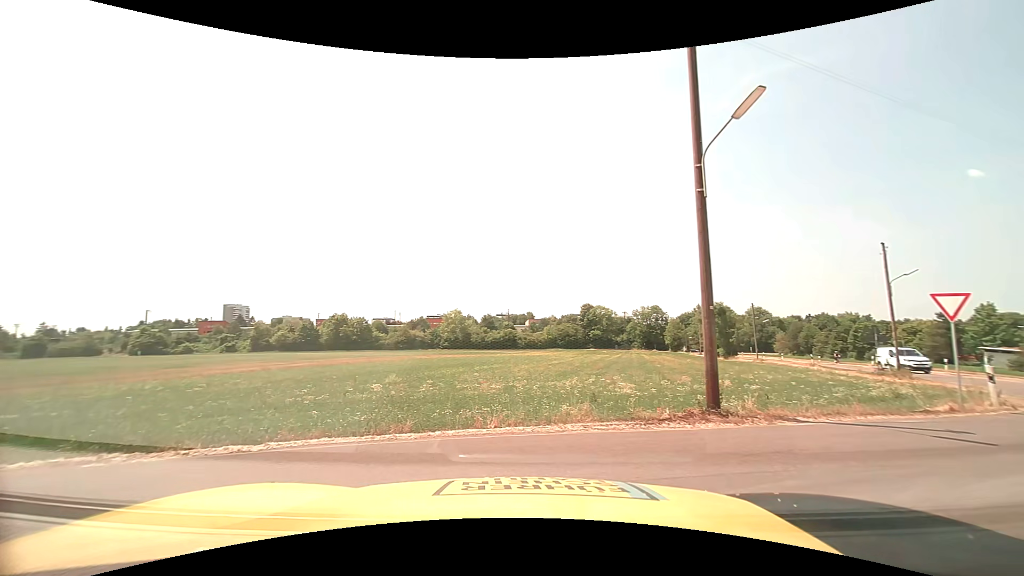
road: unclassified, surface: asphalt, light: Day
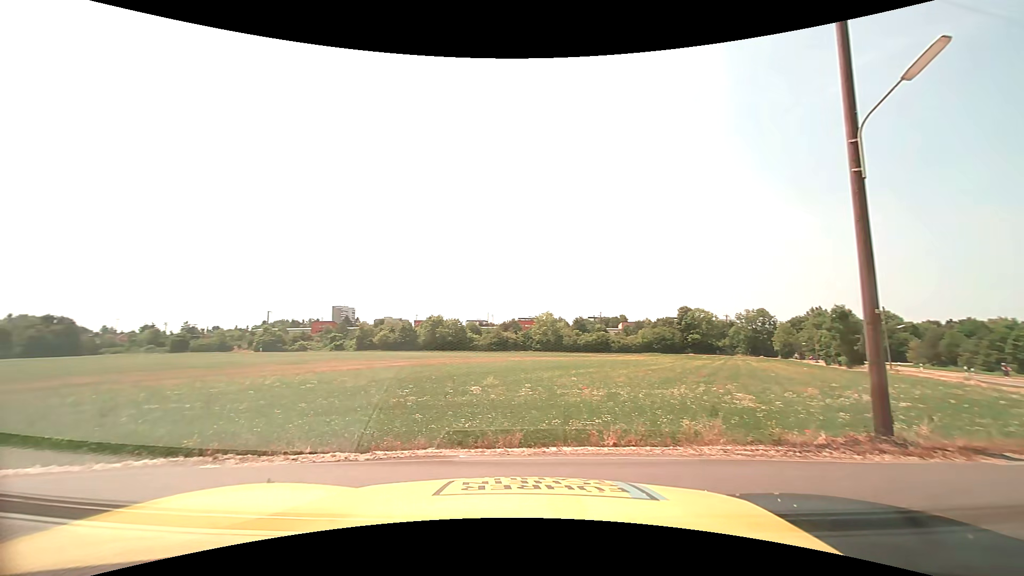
(-0.1, +0.9) m; -8°
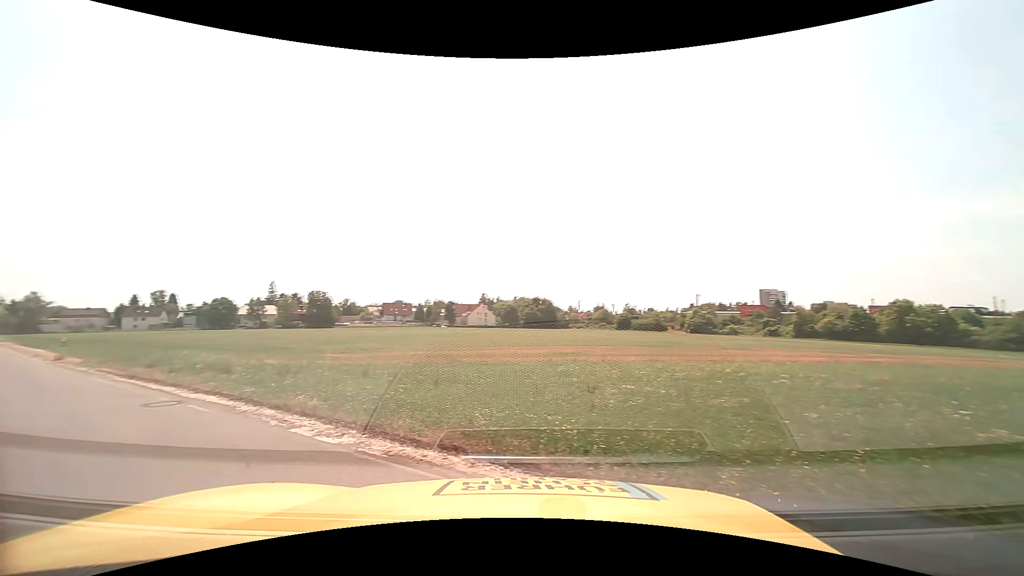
(-1.5, +3.6) m; -45°
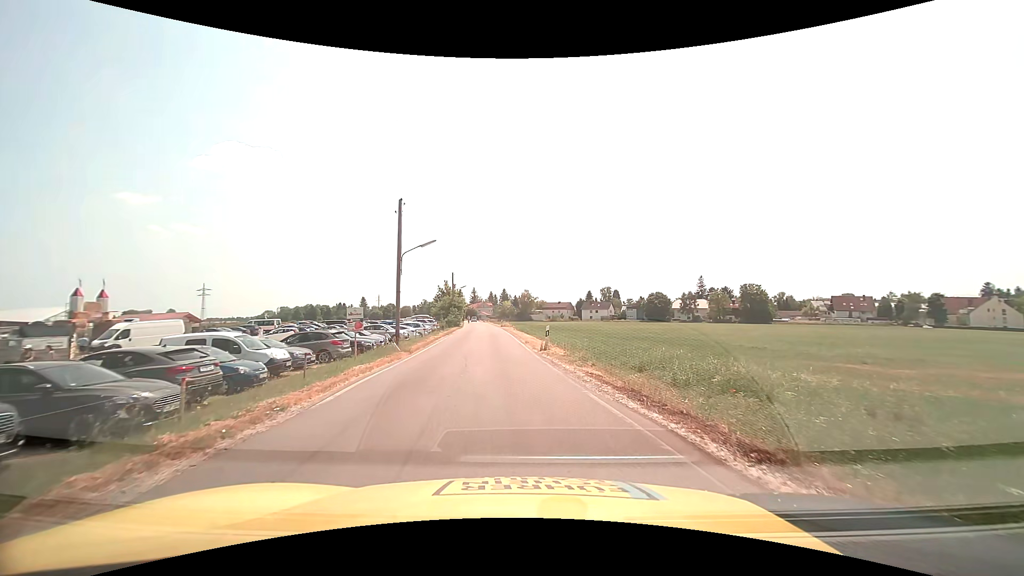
(-6.0, +8.1) m; -48°
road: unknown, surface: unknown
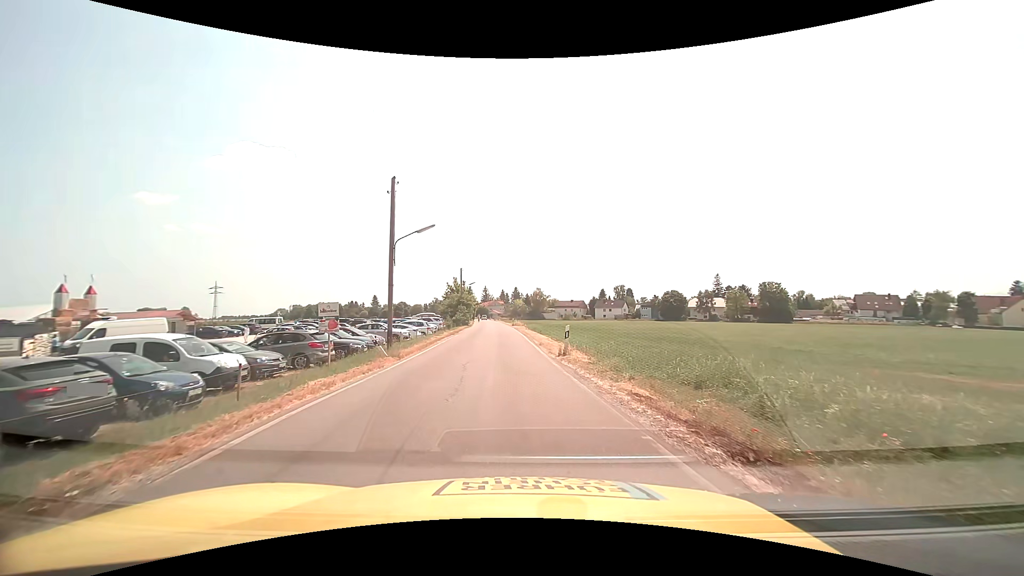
(-0.1, +4.0) m; -2°
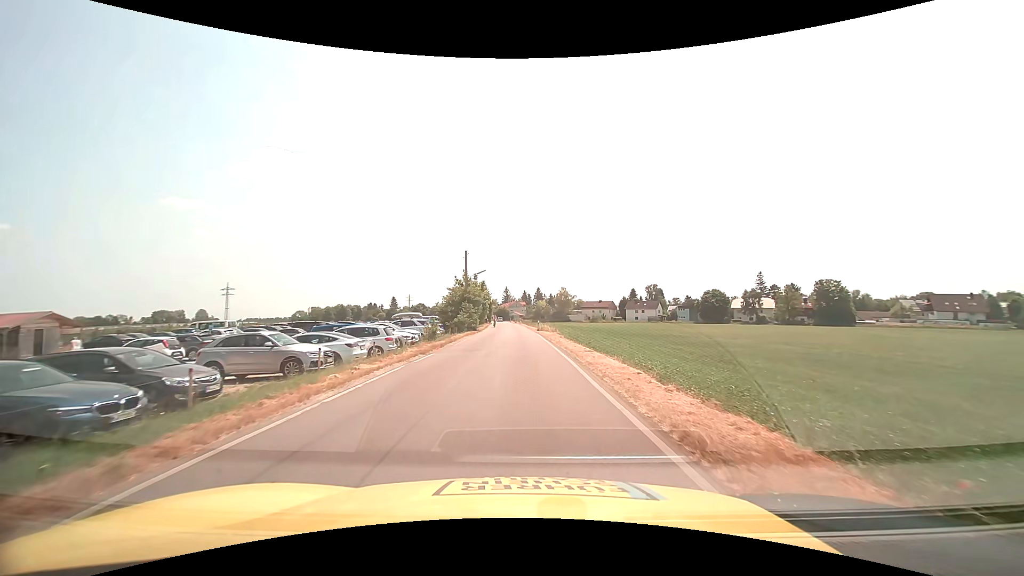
(-0.7, +19.3) m; -3°
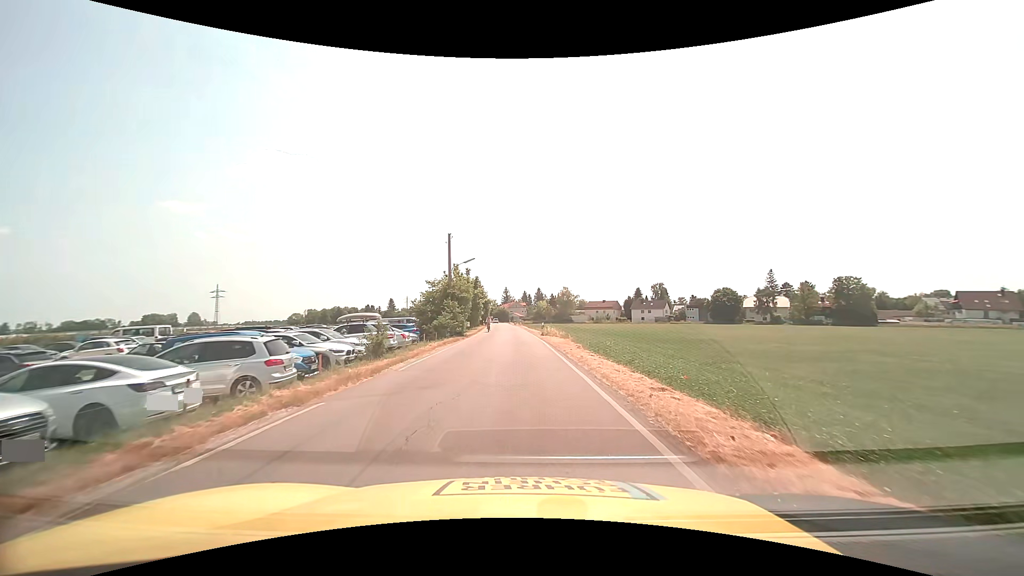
(0.0, +10.6) m; 0°
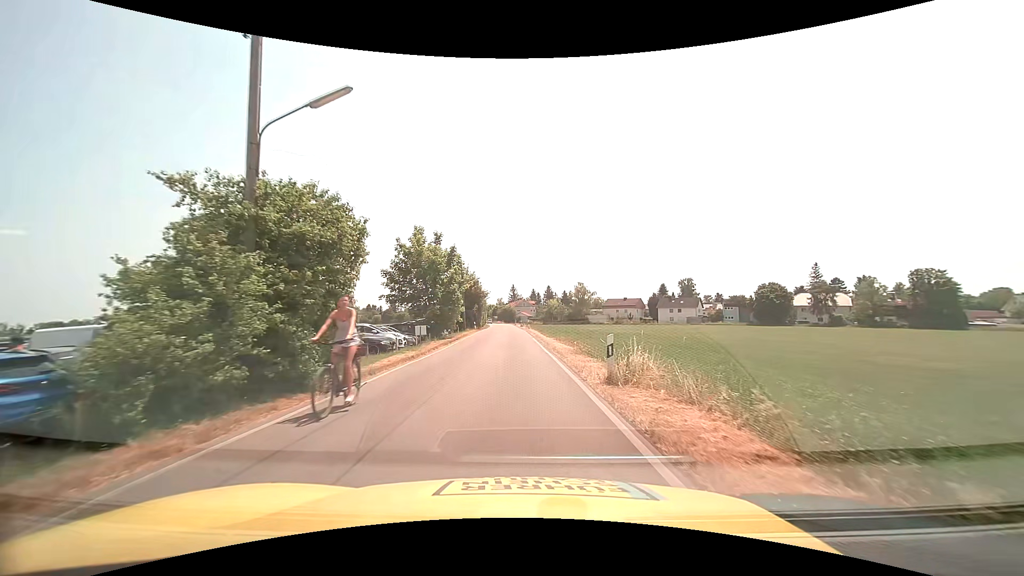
(-0.3, +28.0) m; -1°
(0, +10) (0, +20) (0, +30) (-1, +40) (-1, +50) (-1, +60) (-2, +70) (-2, +80) (-2, +90) (-3, +100) m
